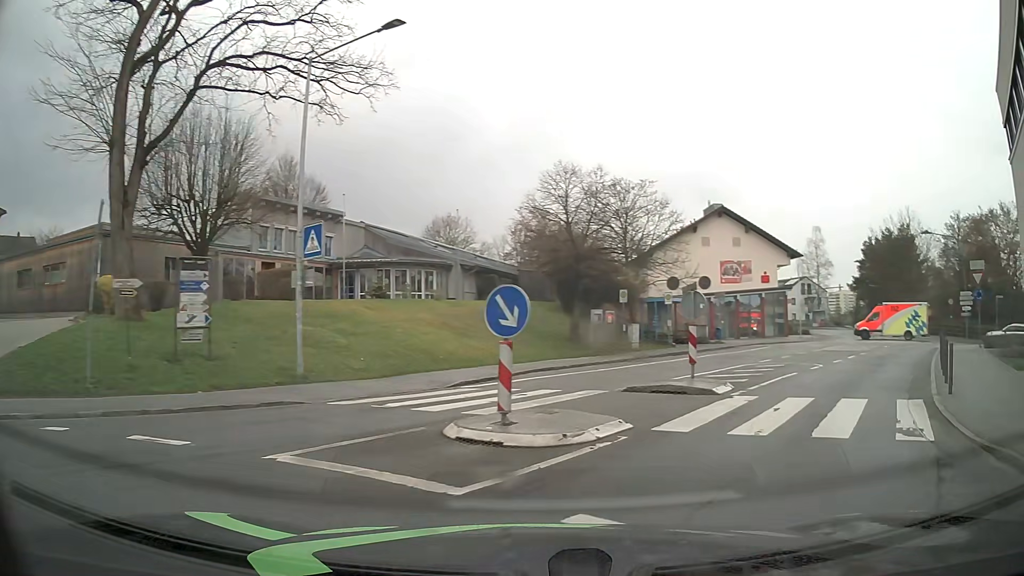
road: tertiary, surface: asphalt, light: Day
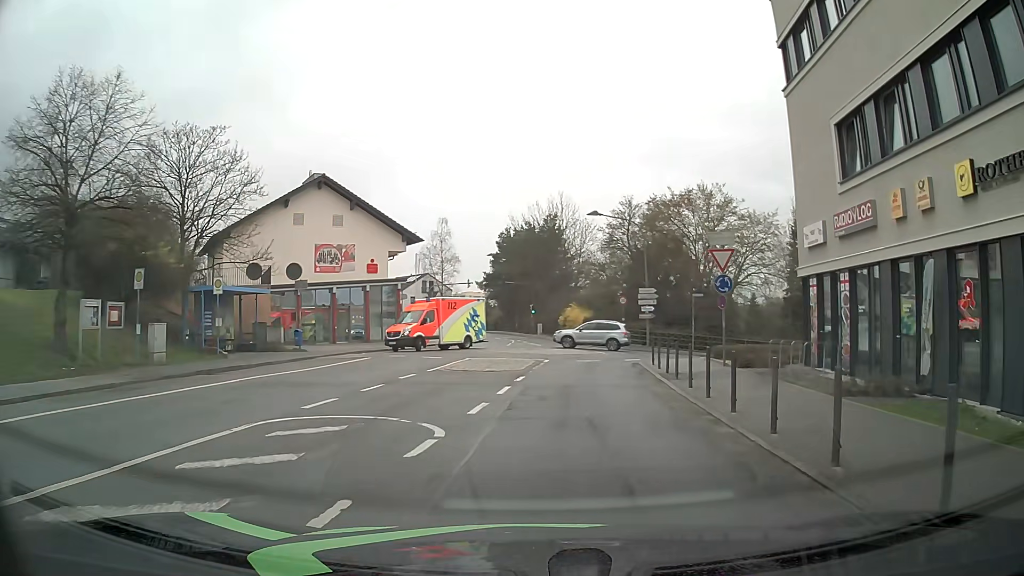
(+4.6, +12.1) m; +33°
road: unclassified
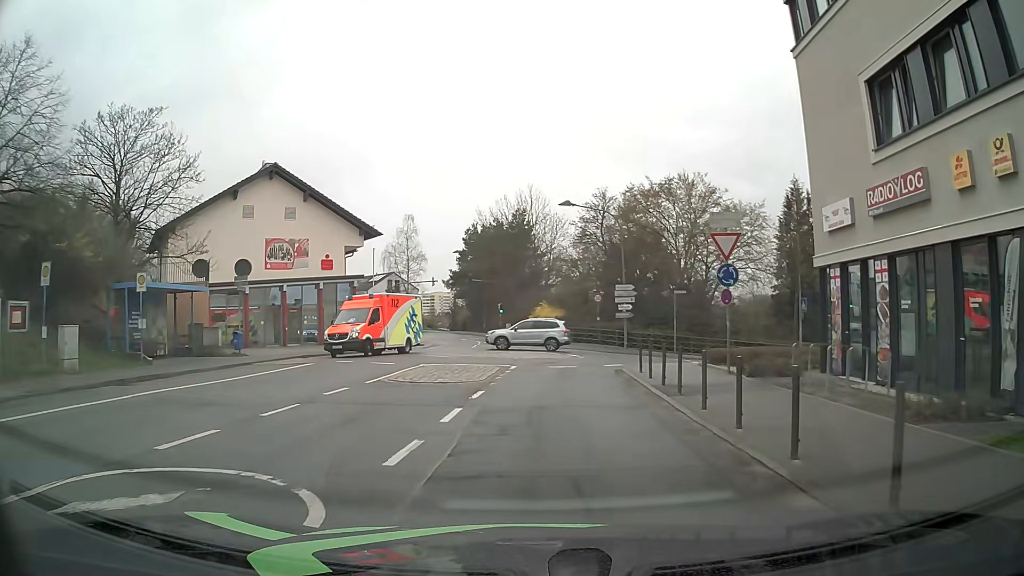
(+0.1, +3.7) m; +3°
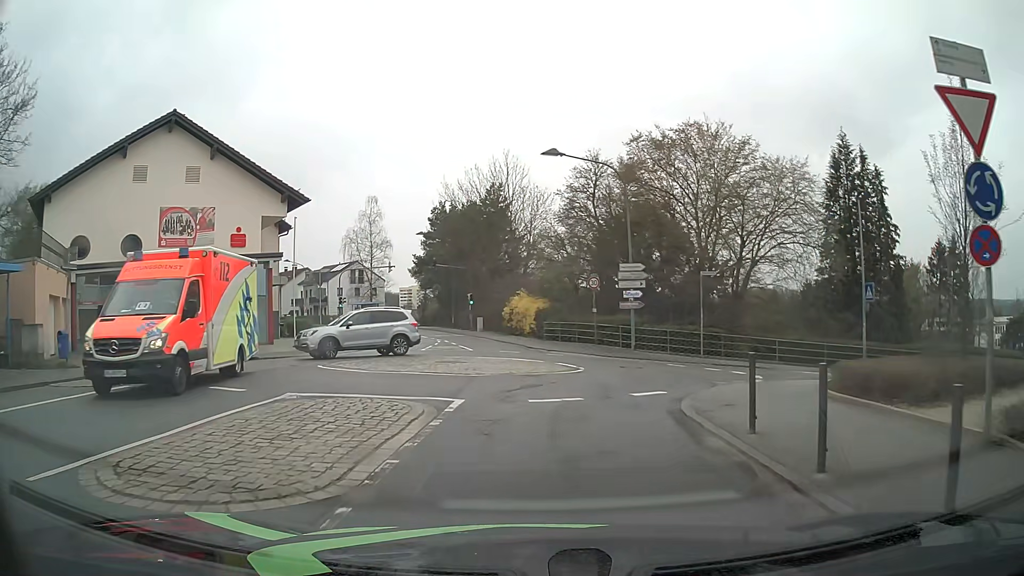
(+0.2, +11.0) m; 0°
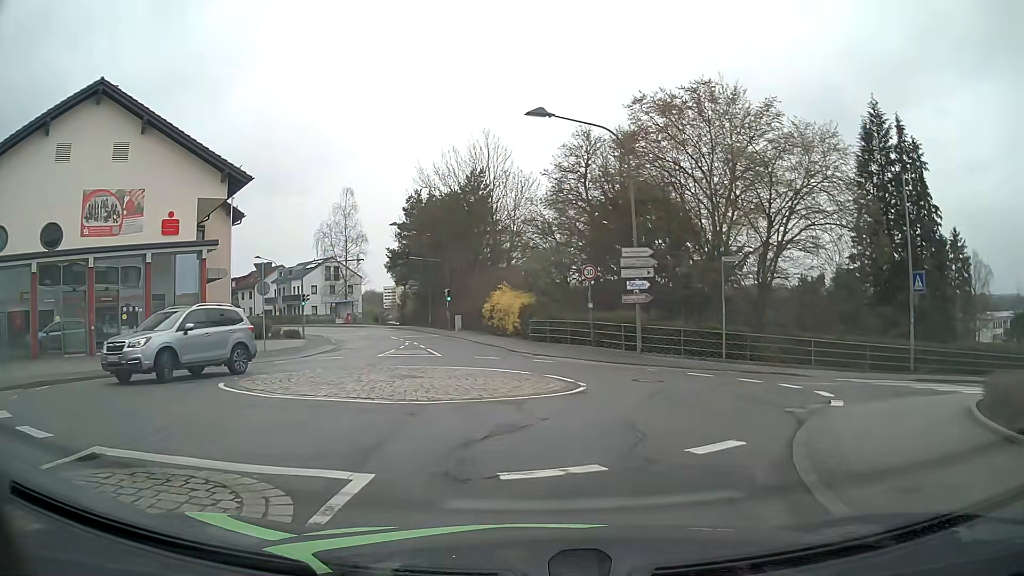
(+0.1, +5.4) m; +2°
